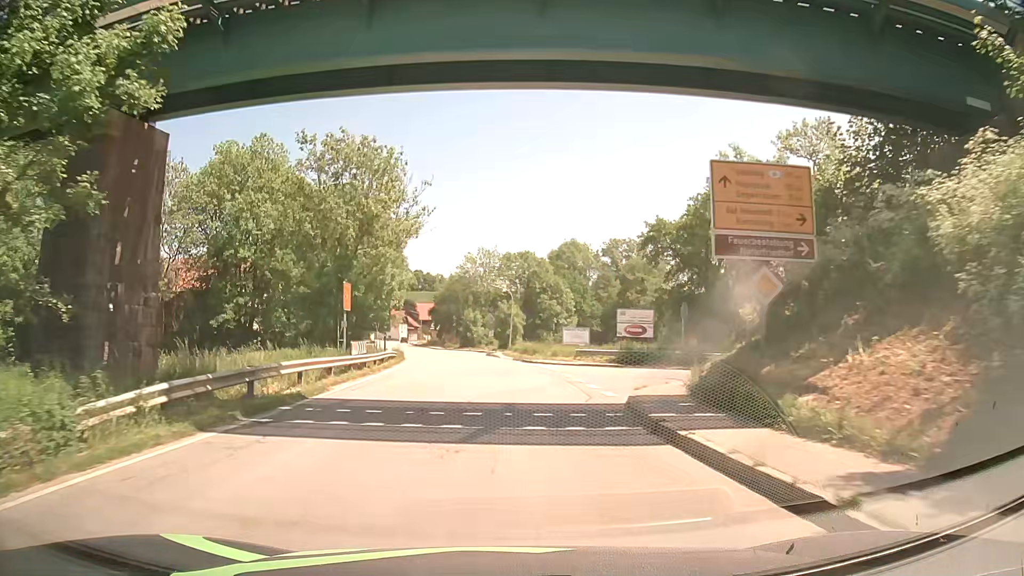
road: secondary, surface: asphalt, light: Day
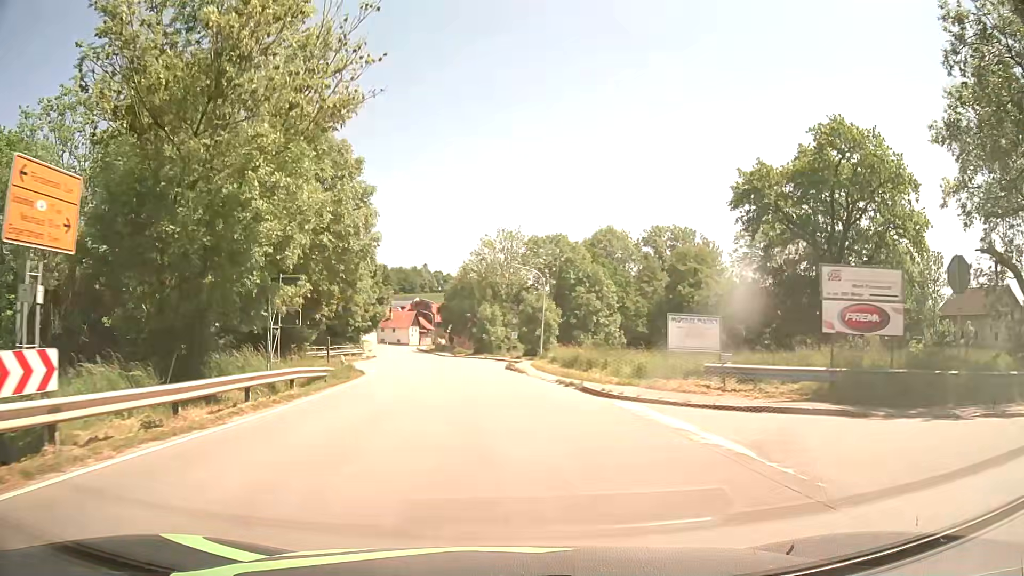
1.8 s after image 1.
(-0.4, +23.0) m; -2°
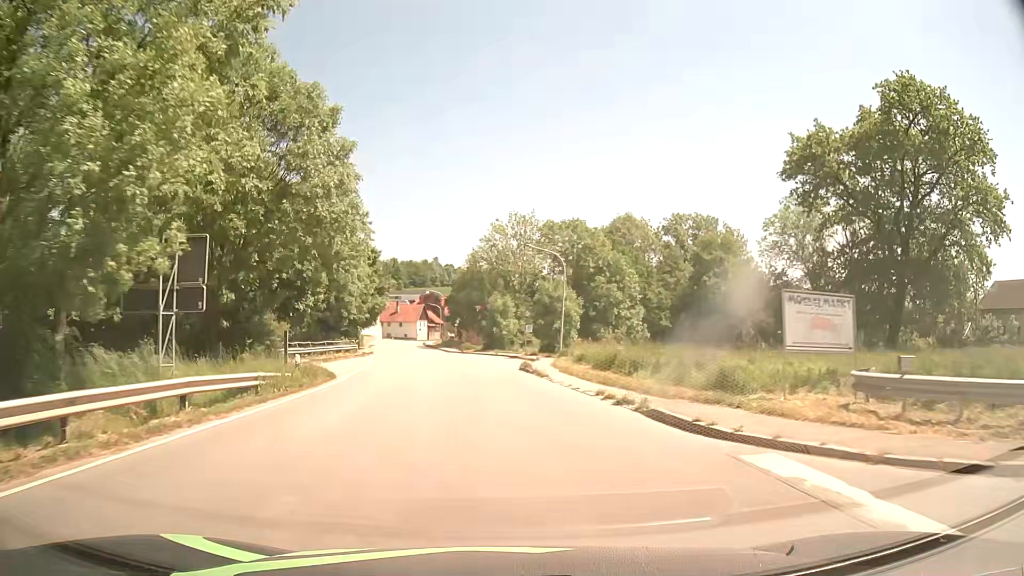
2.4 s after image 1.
(-0.1, +7.7) m; -1°
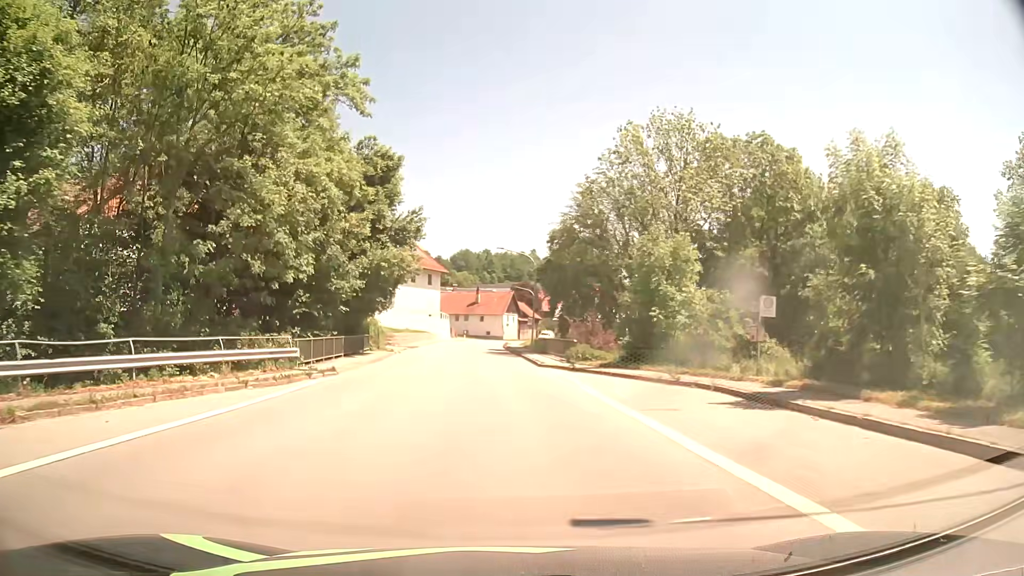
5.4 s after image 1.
(-2.8, +38.3) m; -8°
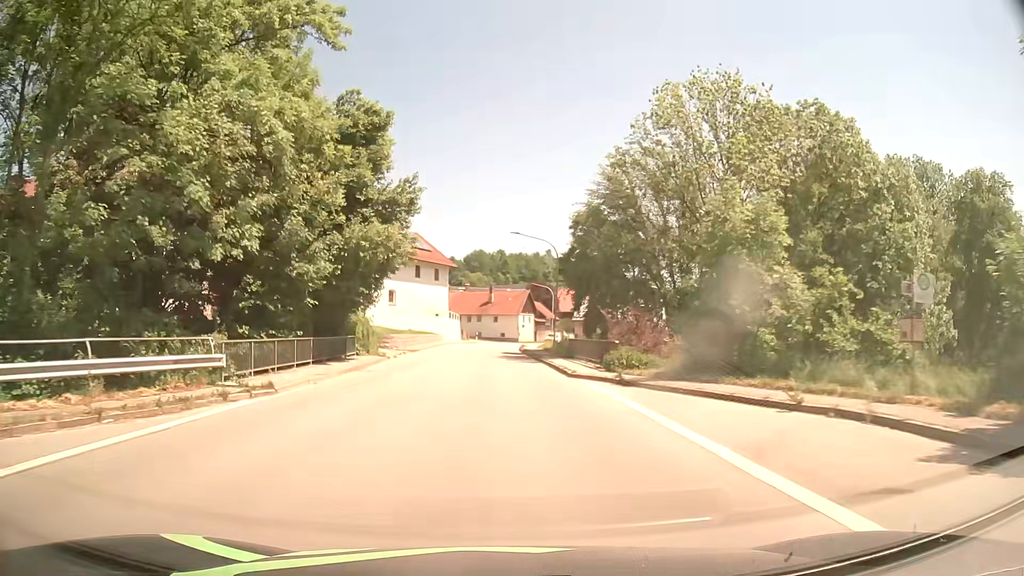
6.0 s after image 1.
(-0.1, +7.7) m; -1°
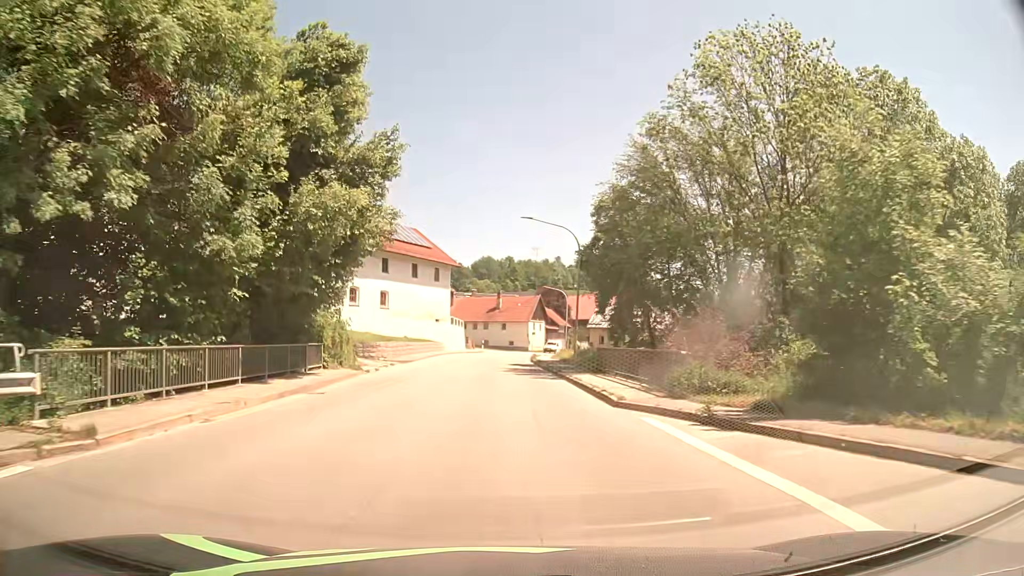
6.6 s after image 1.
(-0.1, +7.7) m; -1°
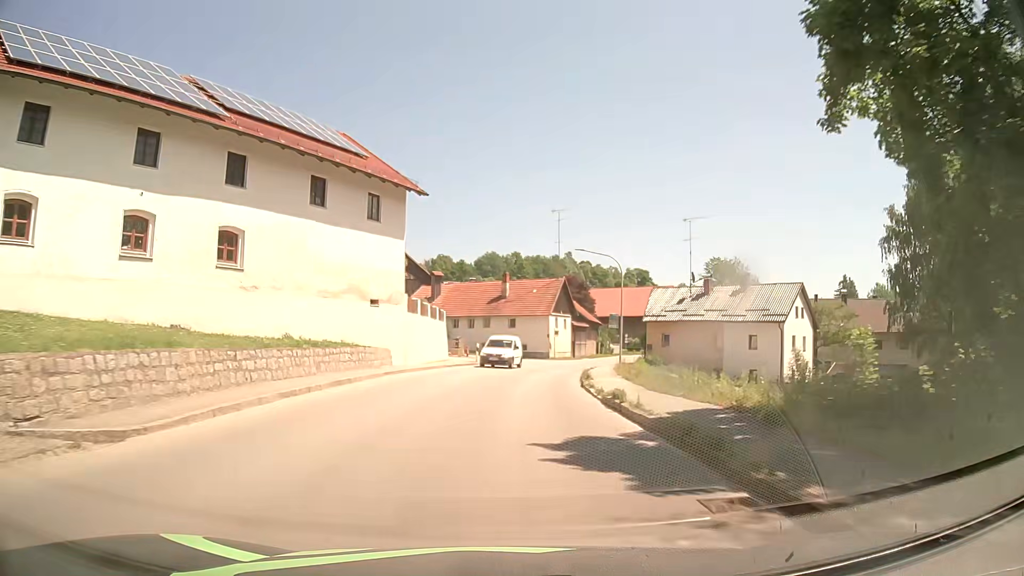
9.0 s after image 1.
(-0.3, +30.3) m; -1°
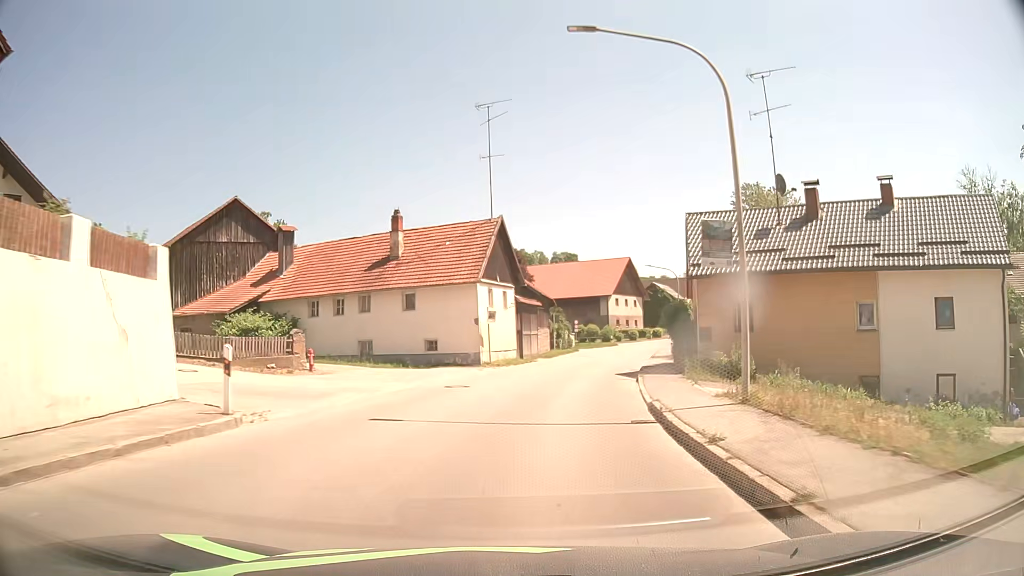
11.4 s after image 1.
(+1.4, +30.3) m; +6°
(0, +10) (+1, +20) (+3, +30) (+5, +40) (+8, +49) (+11, +59) (+14, +68) (+18, +77) (+23, +86) (+28, +95) m
